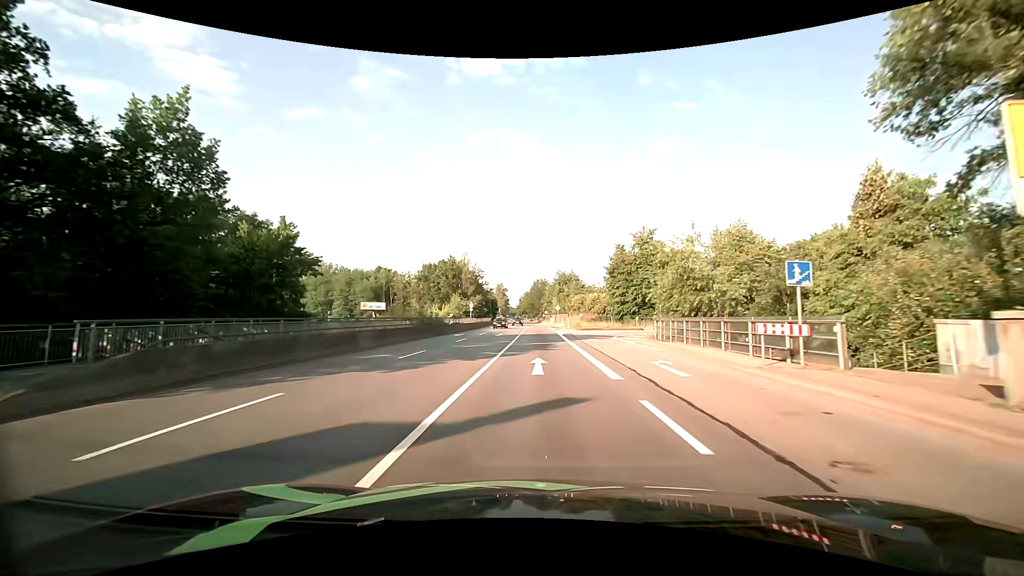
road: primary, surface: asphalt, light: Day
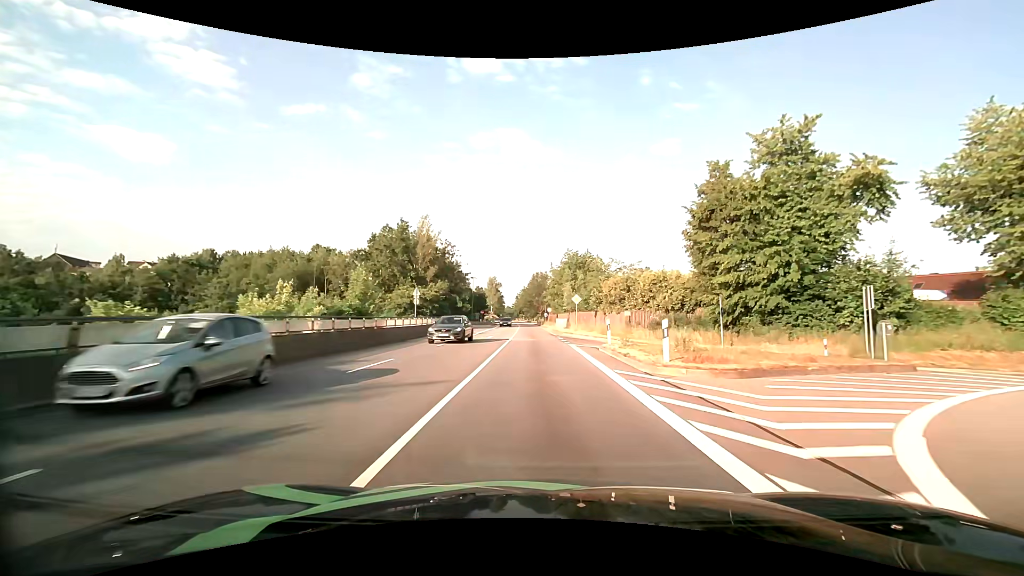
(-0.1, +40.3) m; 0°
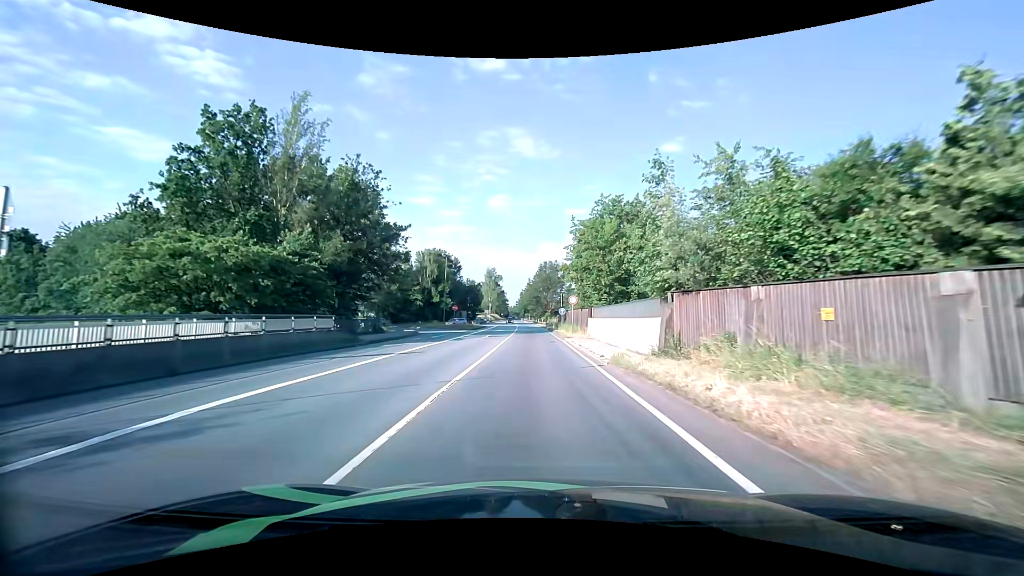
(-0.2, +39.0) m; -1°
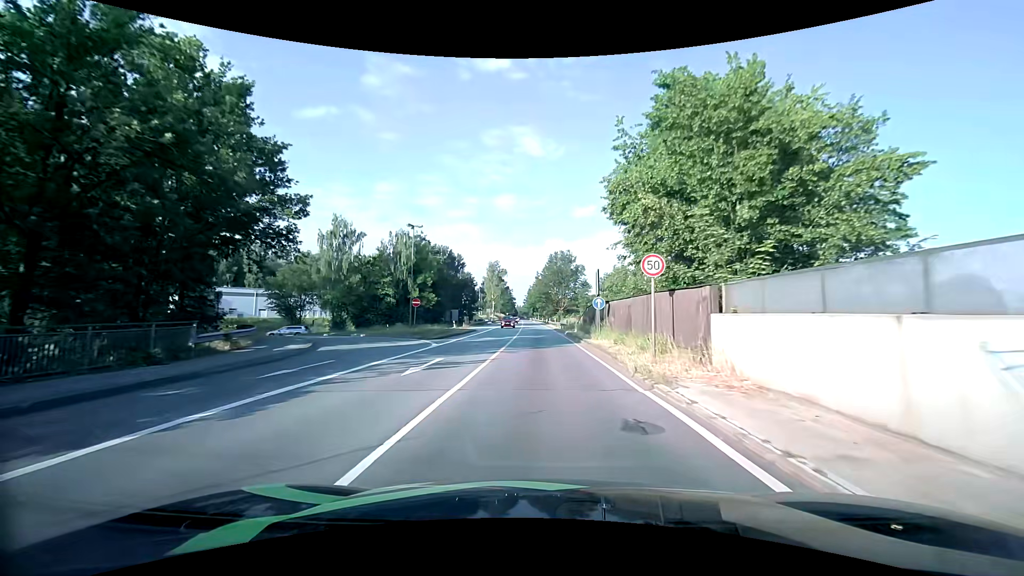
(-0.1, +22.8) m; -1°
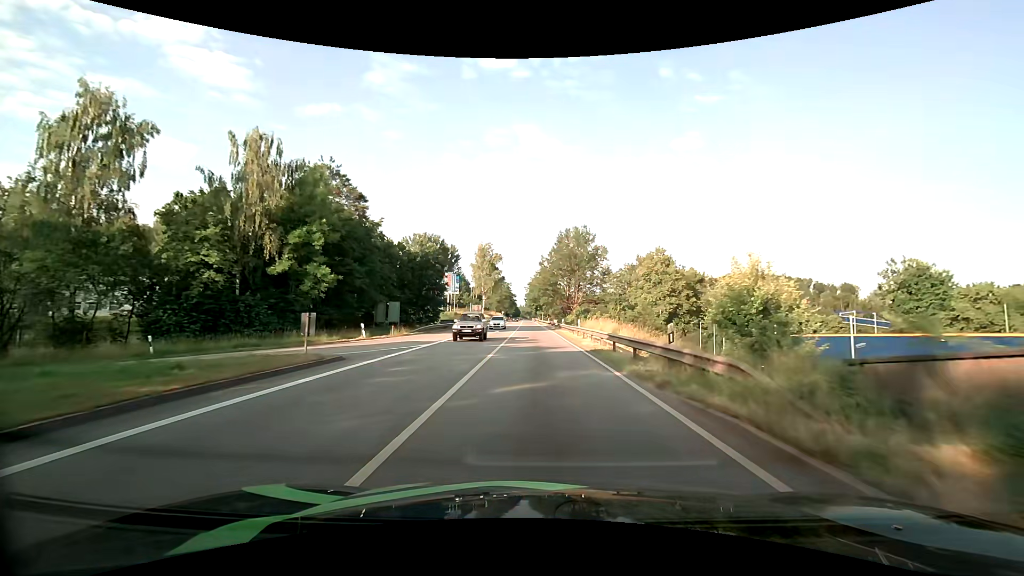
(-0.2, +37.9) m; 0°
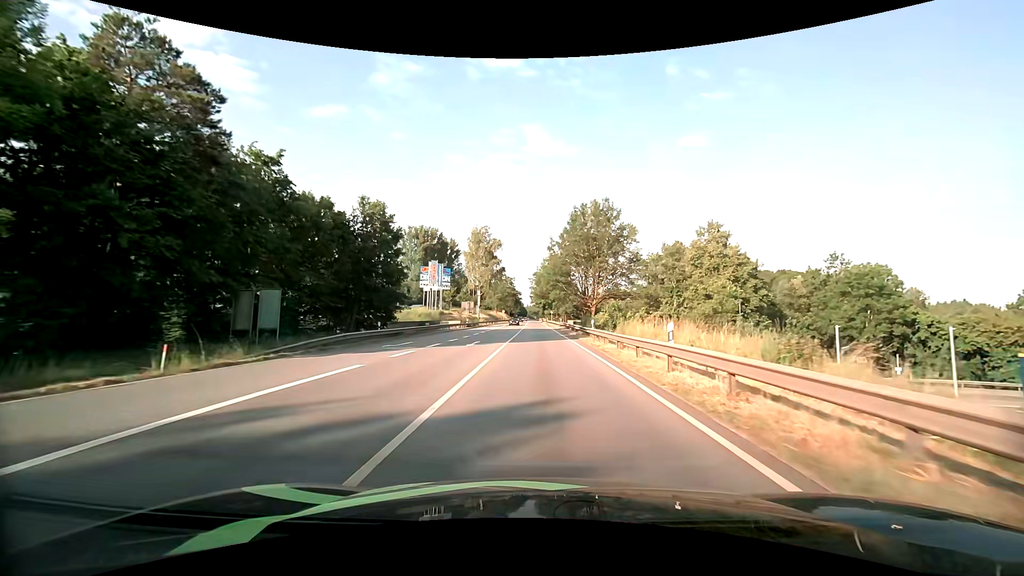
(-0.2, +23.3) m; -1°
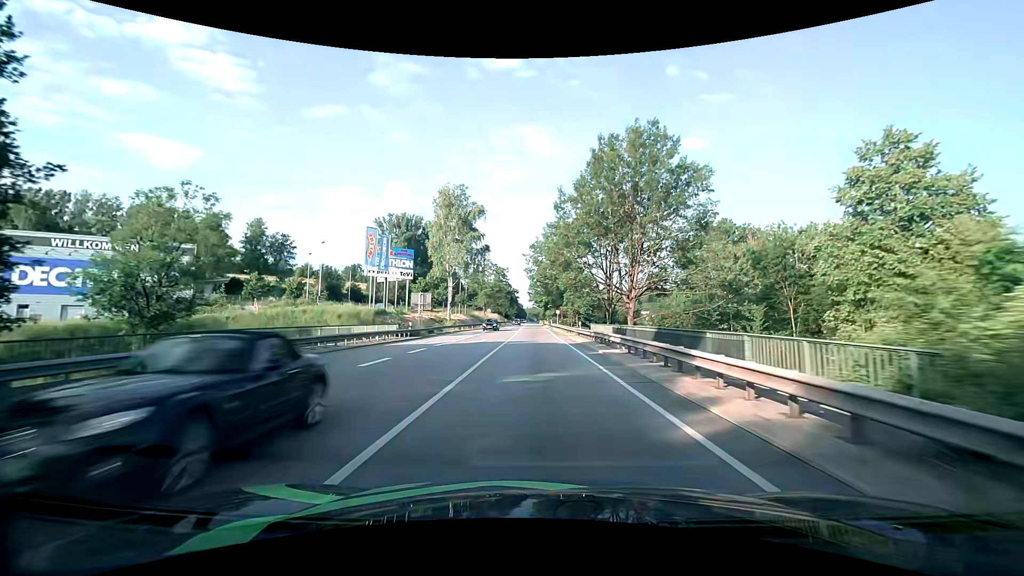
(0.0, +32.7) m; 0°
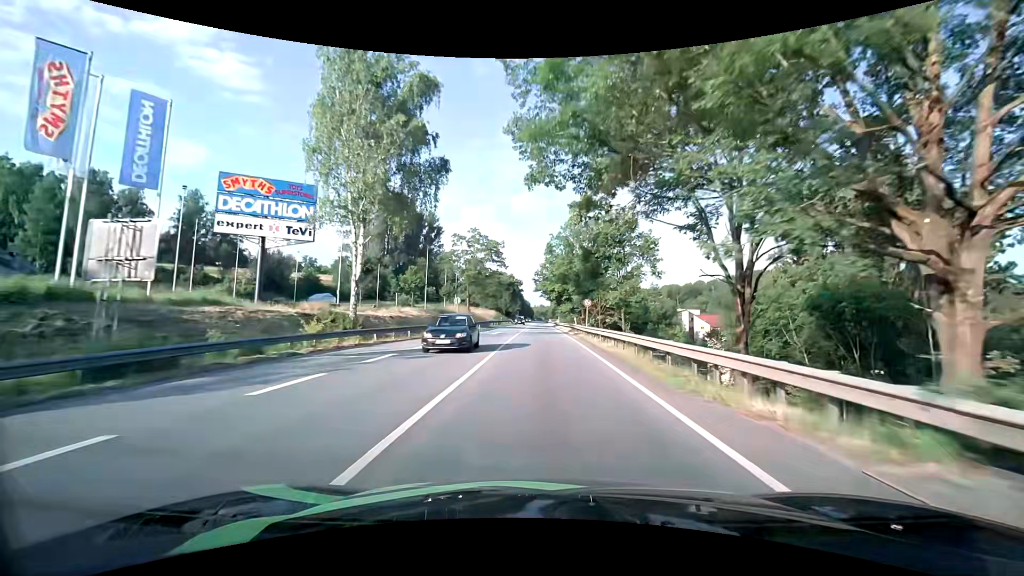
(-0.3, +36.6) m; -1°
(0, +10) (0, +20) (0, +30) (0, +40) (0, +50) (0, +60) (0, +70) (0, +80) (0, +90) (0, +100) m
